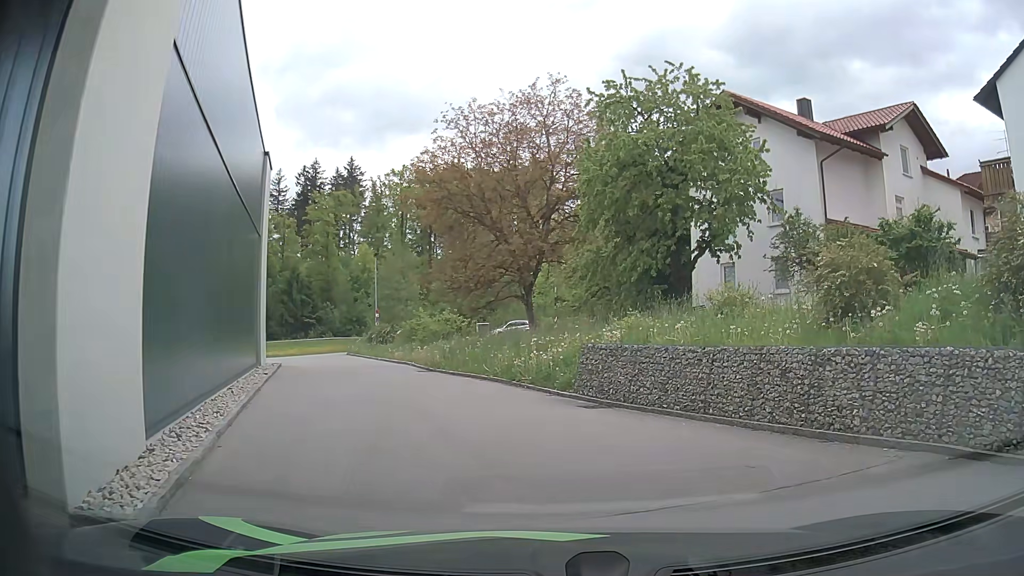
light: Day
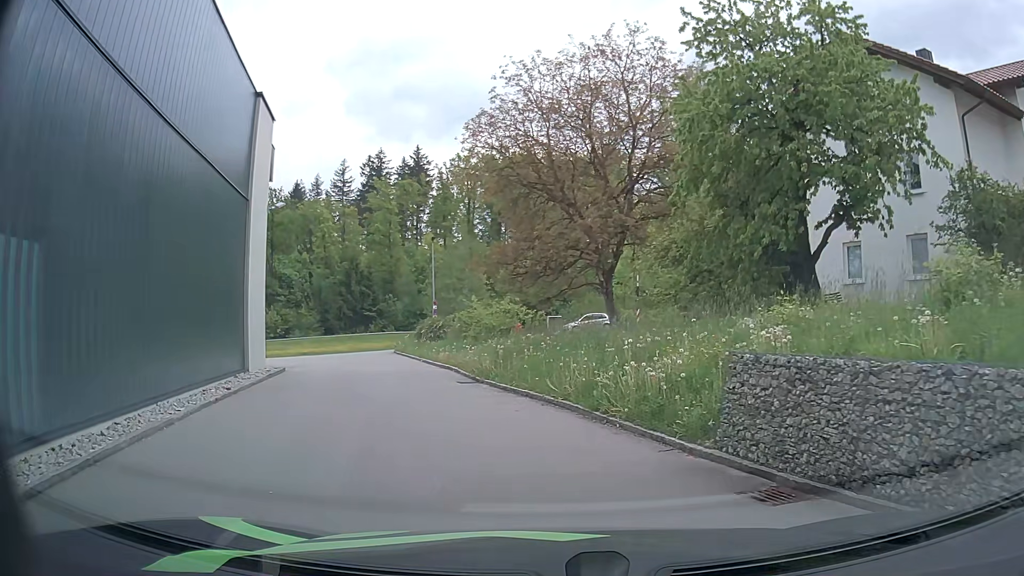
(-0.2, +6.4) m; -6°
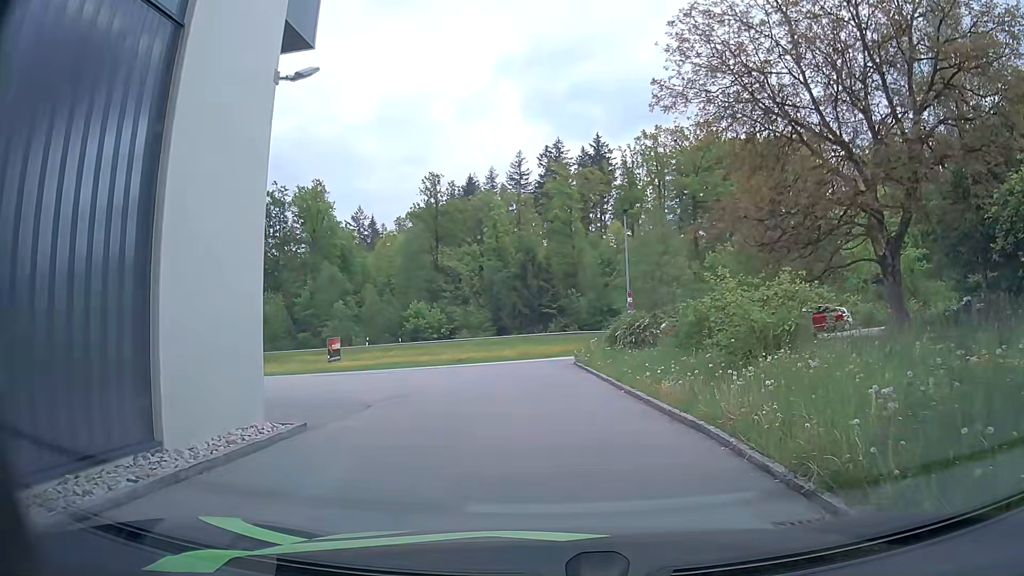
(-1.7, +11.6) m; -14°
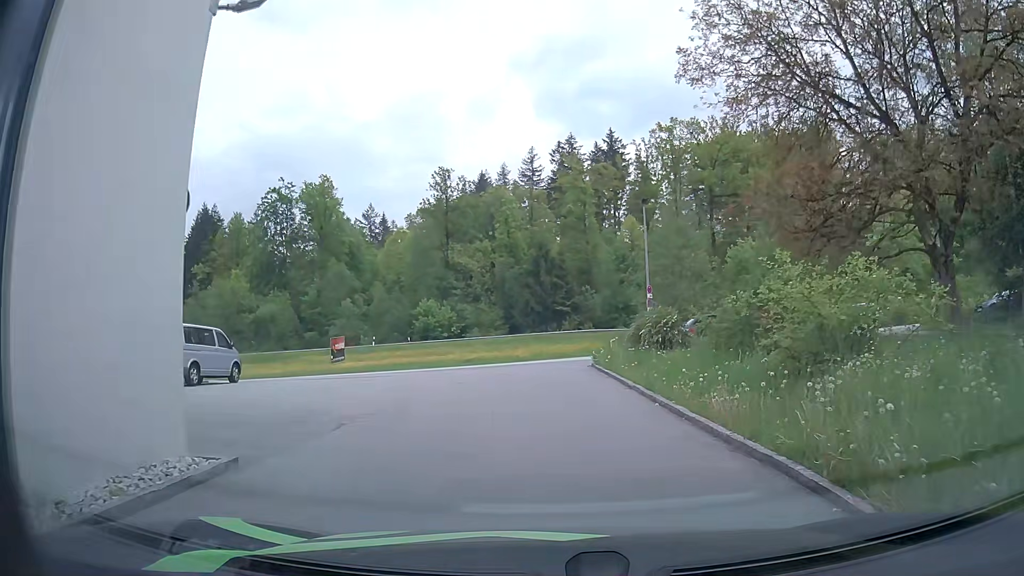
(0.0, +2.5) m; -2°
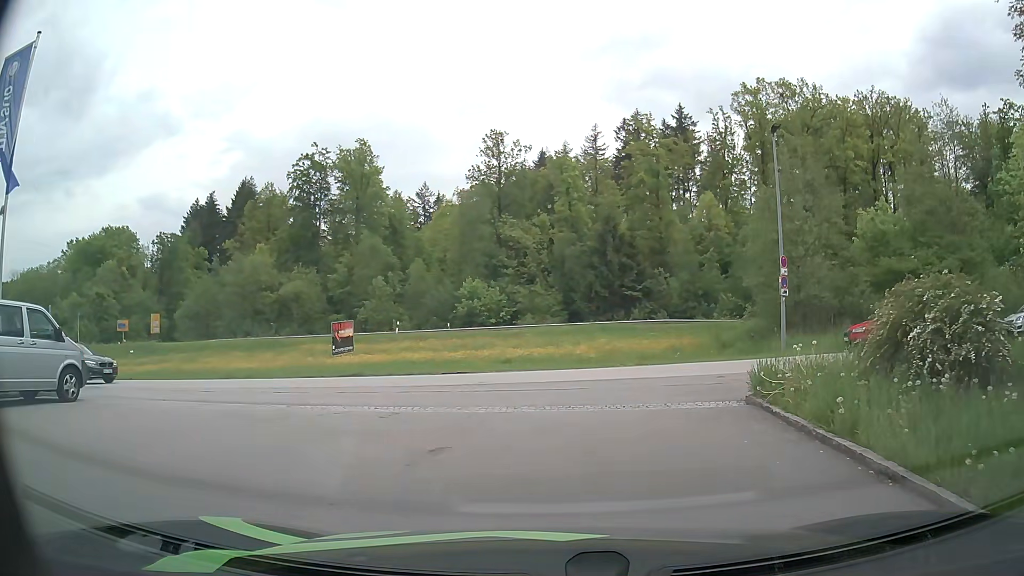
(-0.5, +12.2) m; -4°
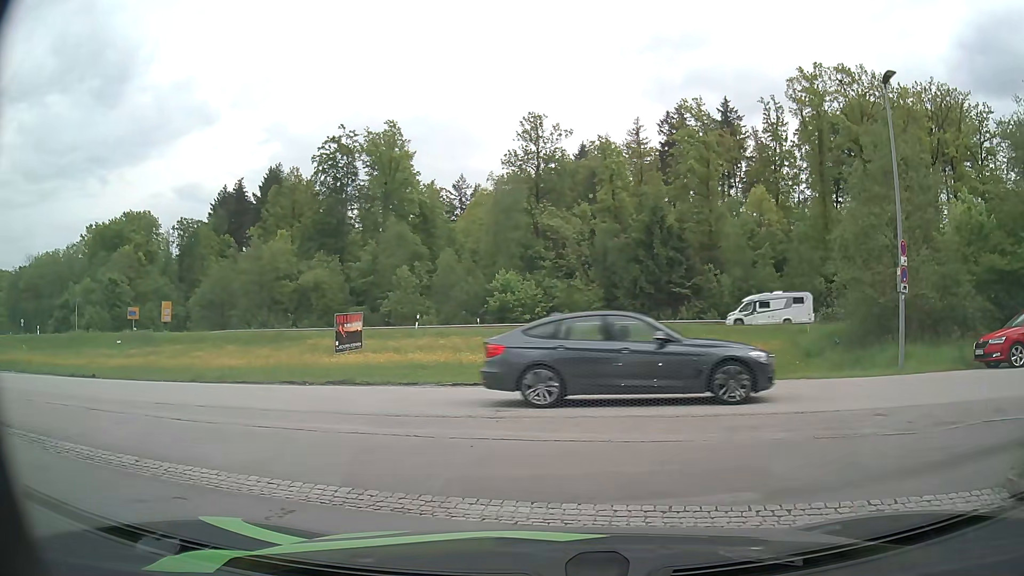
(-0.3, +5.8) m; -3°
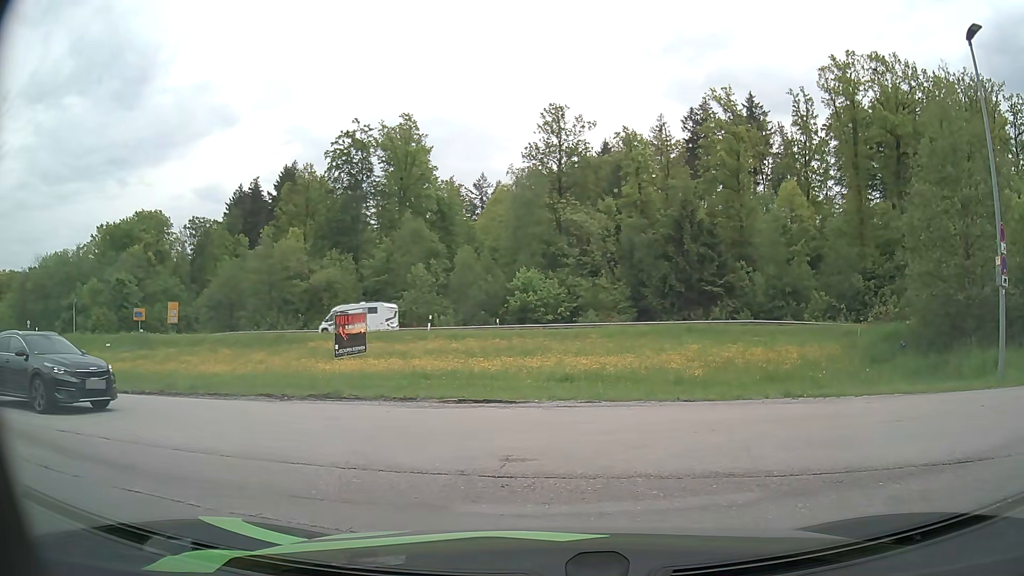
(-0.1, +3.5) m; -1°
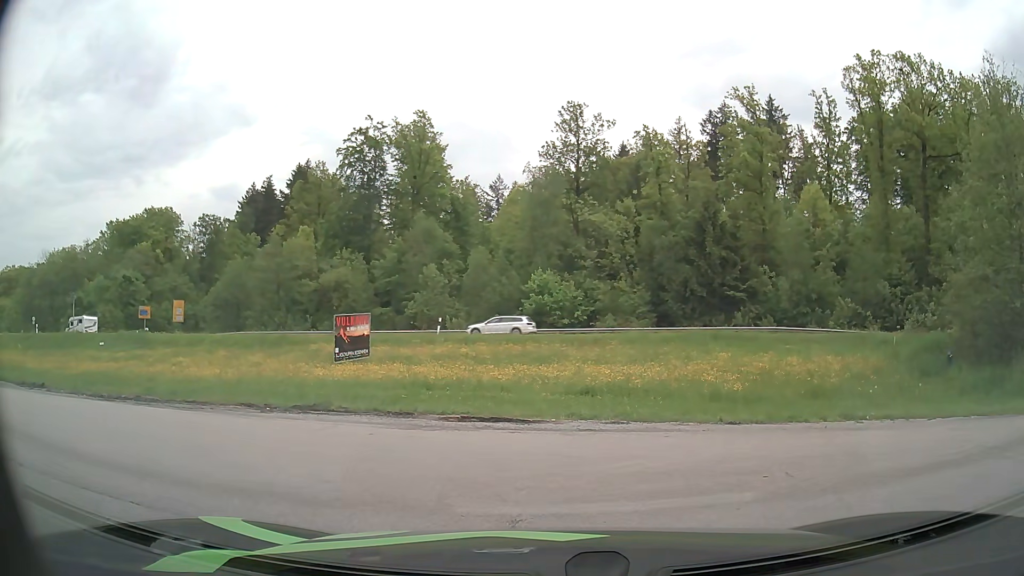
(0.0, +2.1) m; 0°
